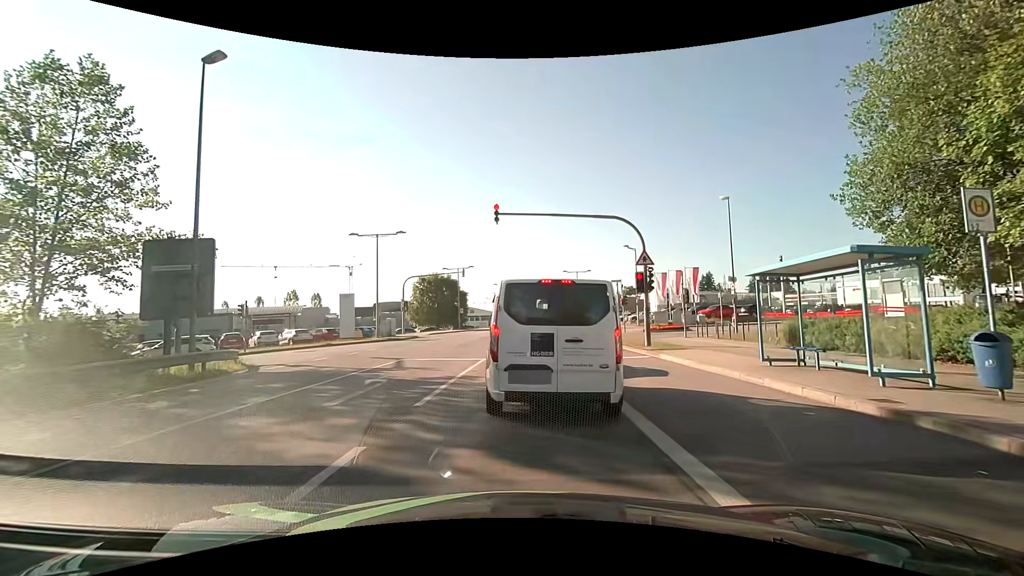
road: secondary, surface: asphalt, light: Day
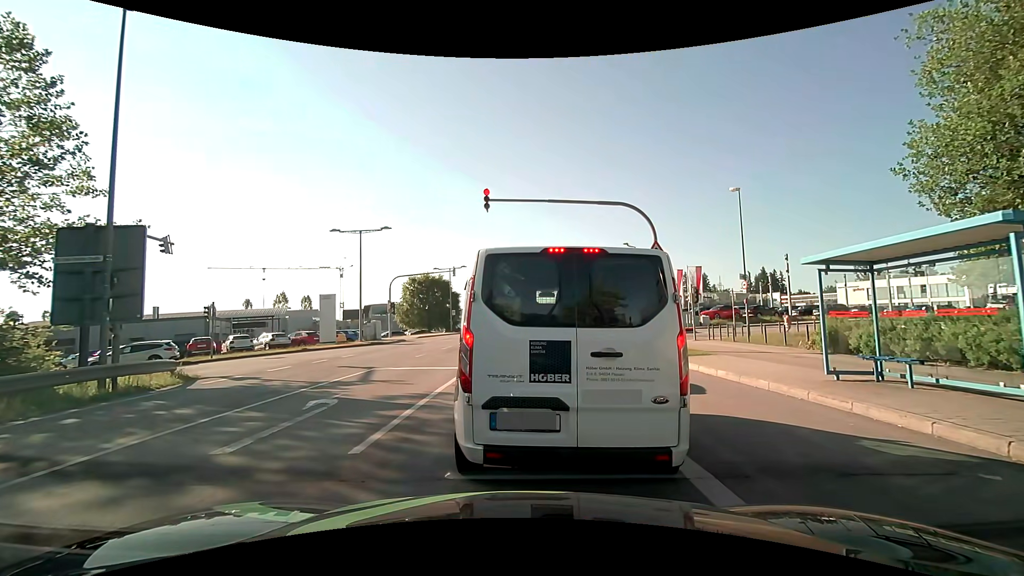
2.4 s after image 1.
(0.0, +2.7) m; 0°
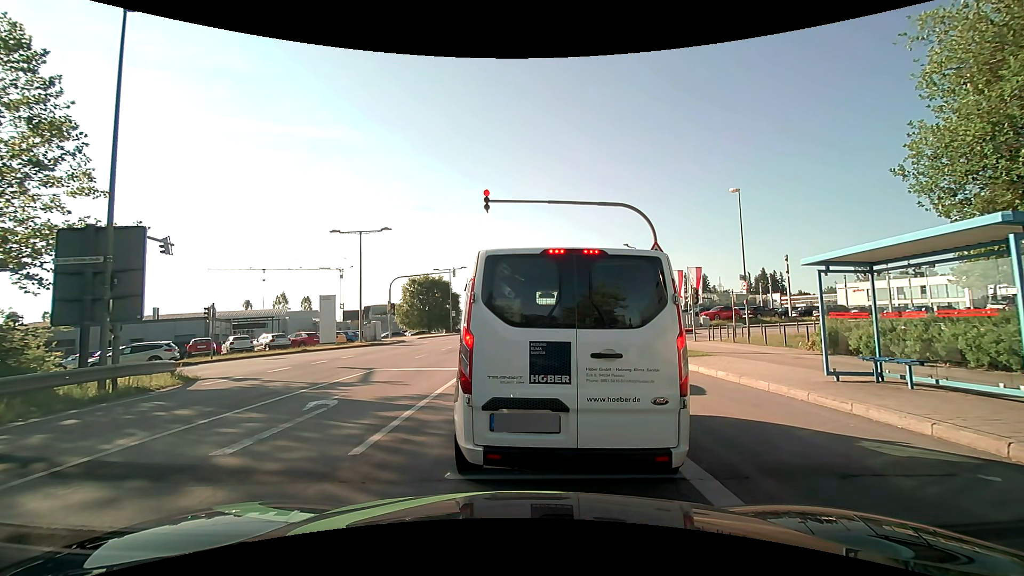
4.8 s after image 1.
(0.0, +0.1) m; 0°
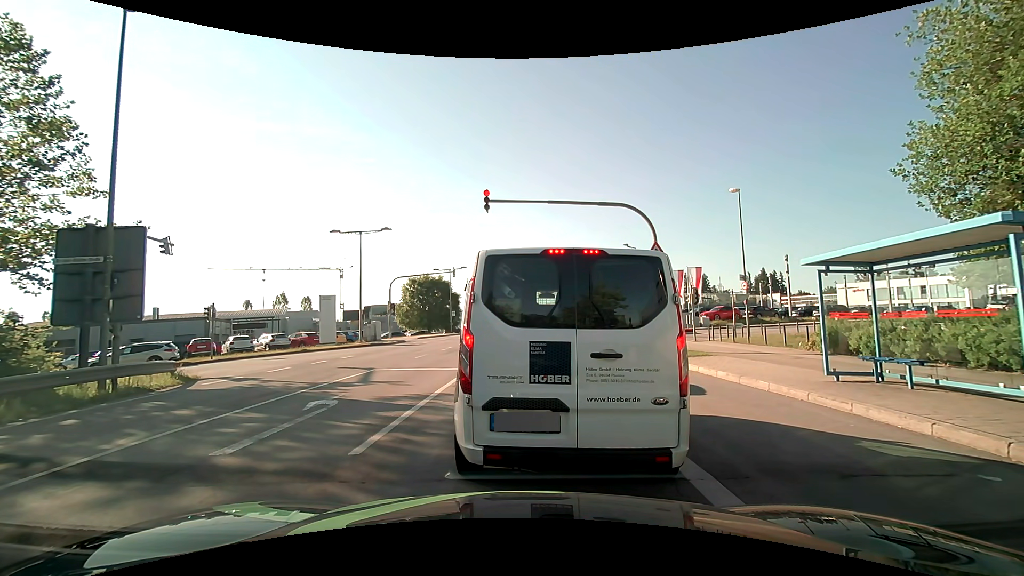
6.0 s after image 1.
(0.0, 0.0) m; 0°
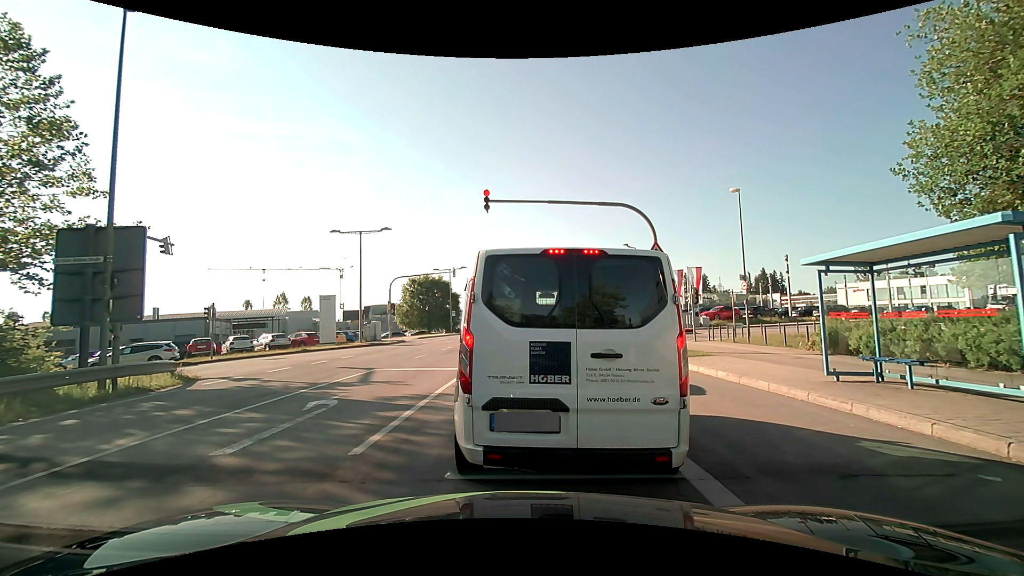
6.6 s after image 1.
(0.0, 0.0) m; 0°
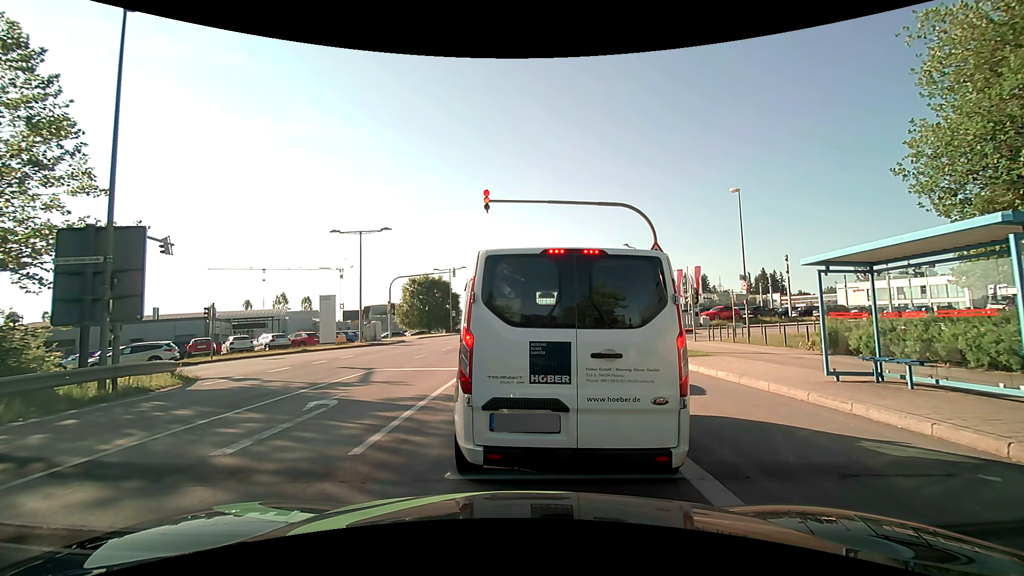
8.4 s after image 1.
(0.0, 0.0) m; 0°
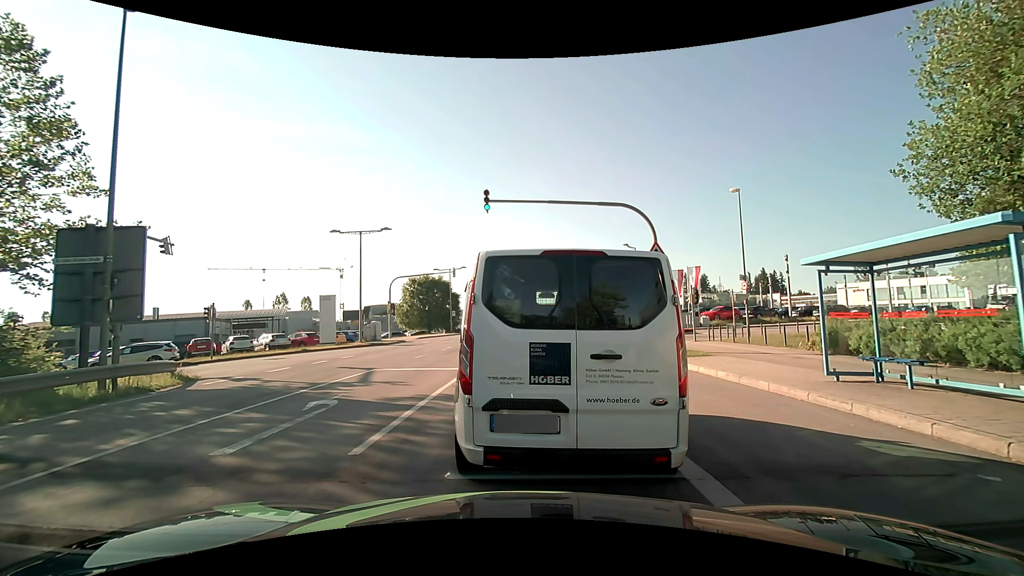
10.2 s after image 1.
(0.0, 0.0) m; 0°
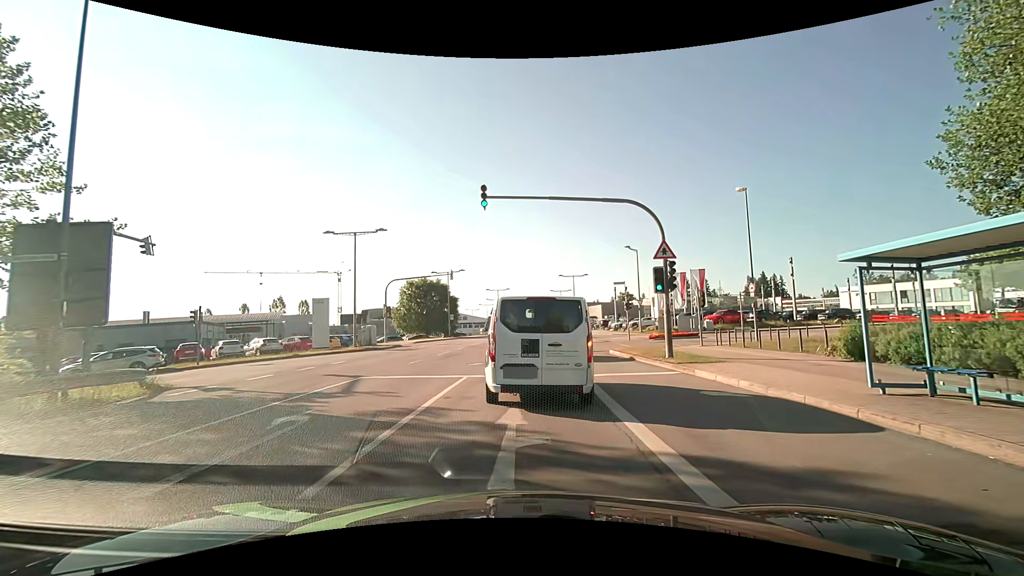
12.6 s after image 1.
(0.0, +1.4) m; 0°
(0, +10) (0, +20) (+1, +30) (+2, +40) (+3, +50) (+4, +60) (+5, +70) (+5, +80) (+6, +90) (+6, +100) m
